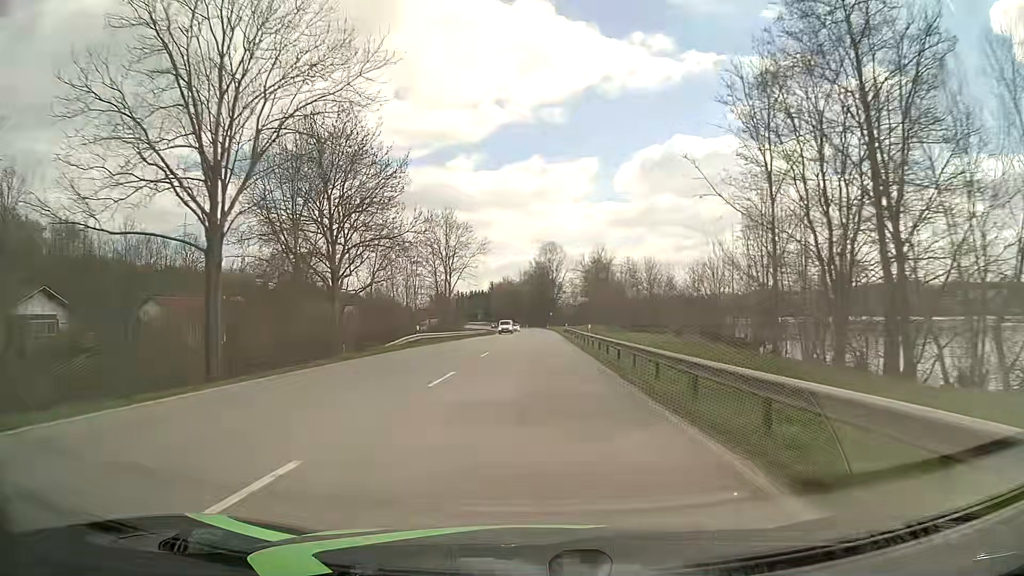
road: primary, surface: asphalt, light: Day
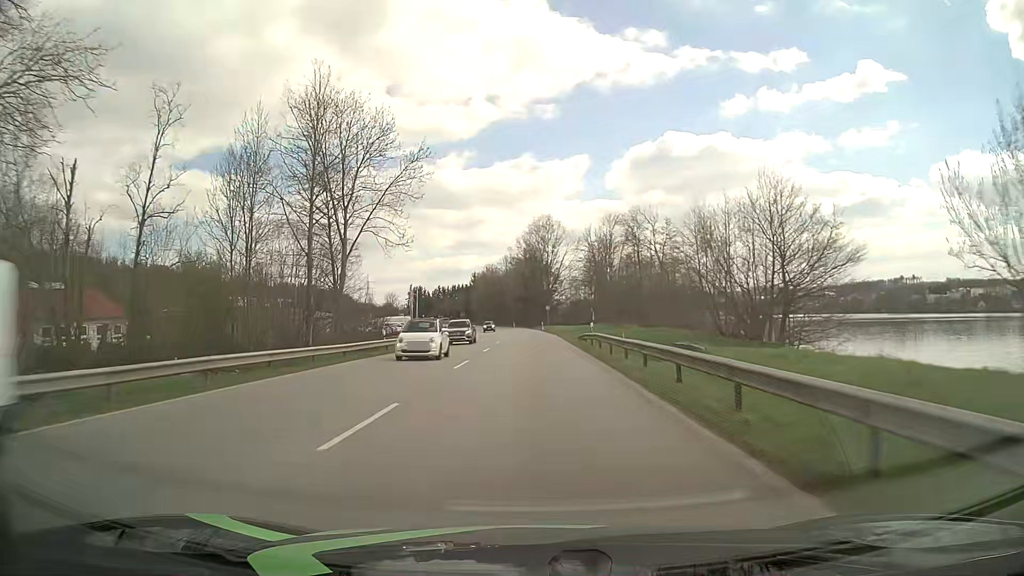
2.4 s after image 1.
(+0.4, +43.1) m; +1°
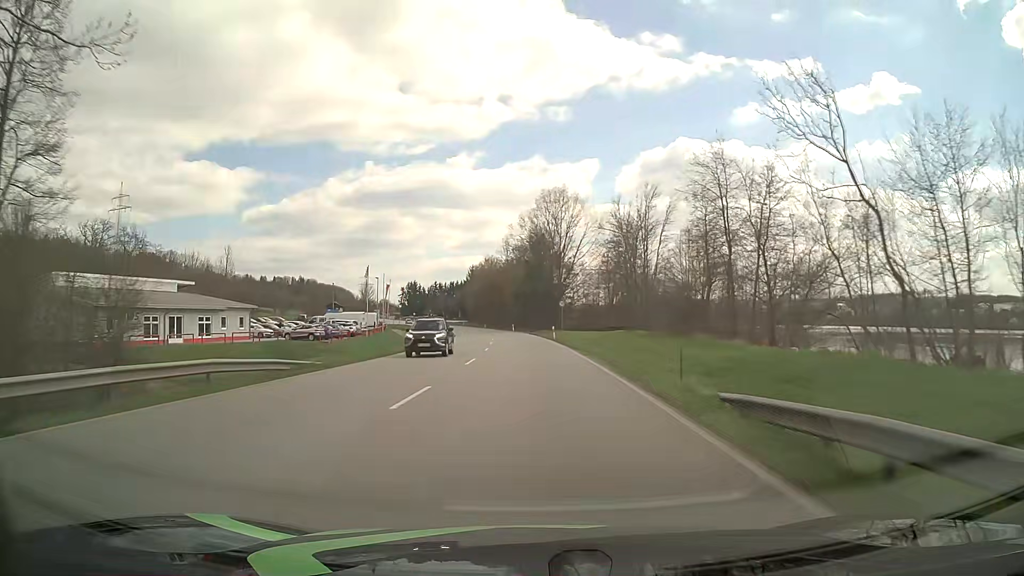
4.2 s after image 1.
(0.0, +32.3) m; -1°
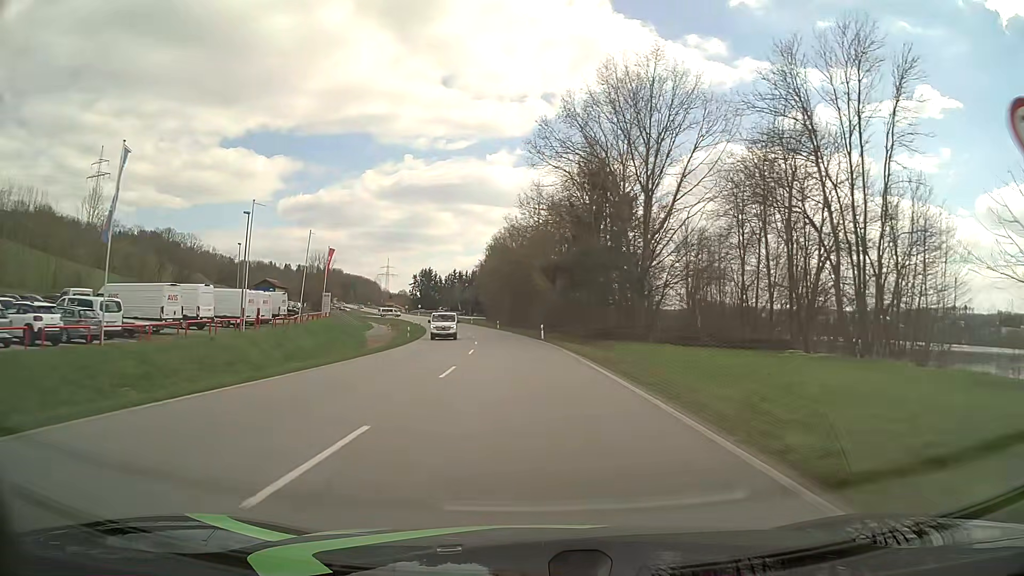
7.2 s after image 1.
(-1.0, +53.9) m; -3°
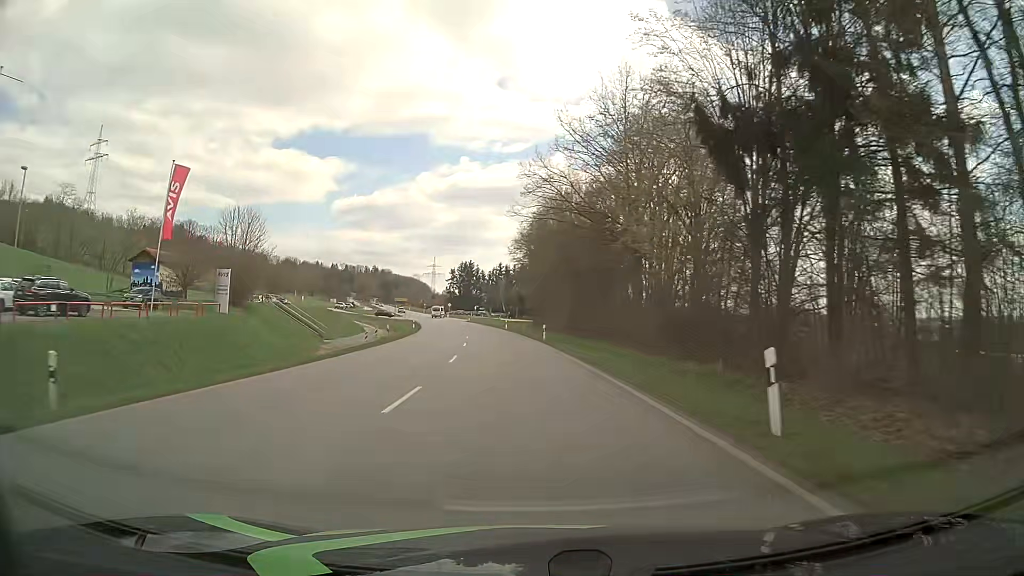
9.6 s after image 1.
(-1.5, +43.0) m; -5°
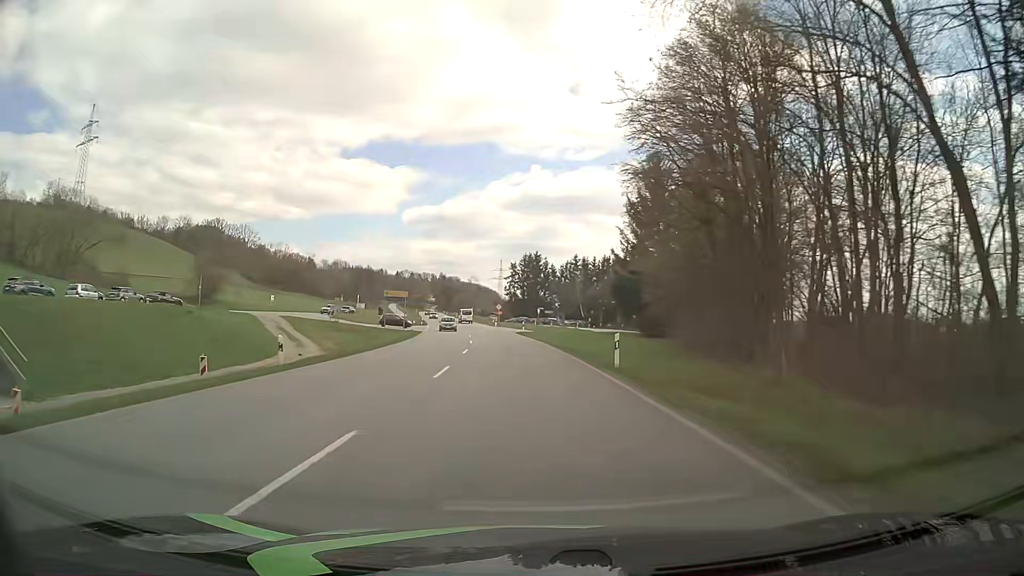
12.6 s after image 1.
(-3.0, +53.5) m; -6°
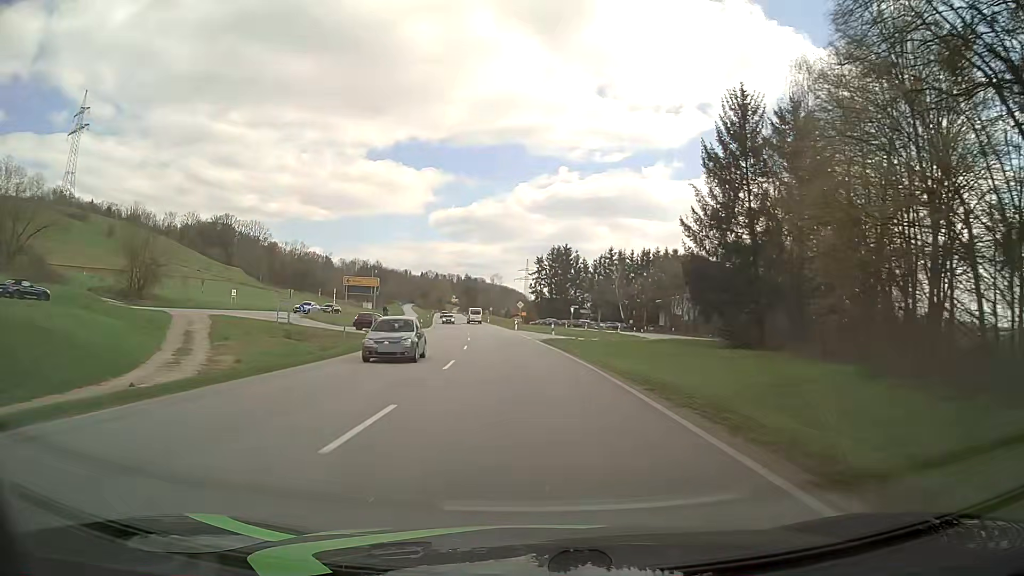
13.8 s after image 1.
(-0.5, +21.4) m; -2°
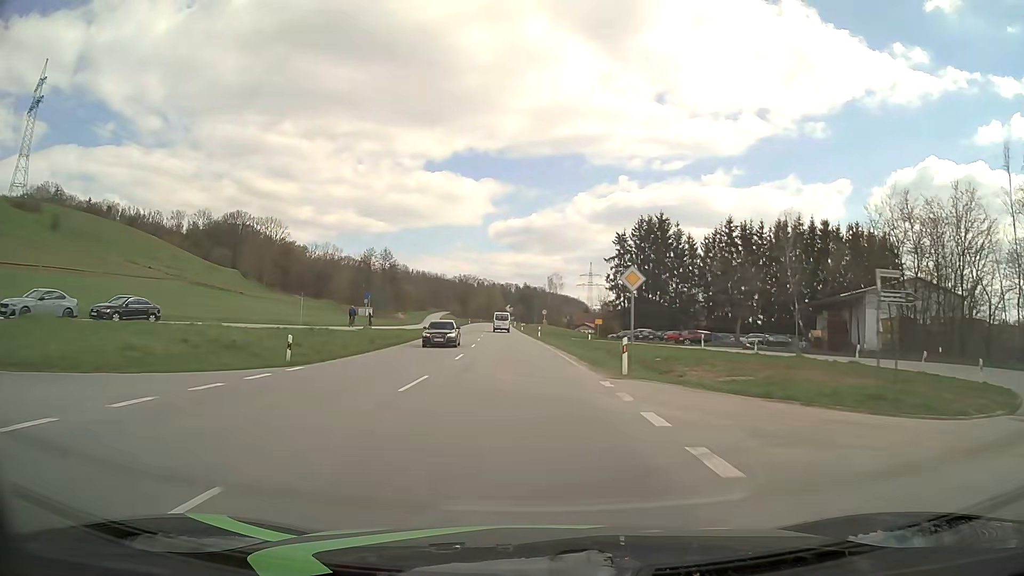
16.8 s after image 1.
(-2.5, +53.5) m; -5°
(0, +10) (0, +20) (-1, +30) (-1, +40) (-2, +50) (-2, +60) (-3, +70) (-3, +80) (-4, +90) (-5, +100) m
